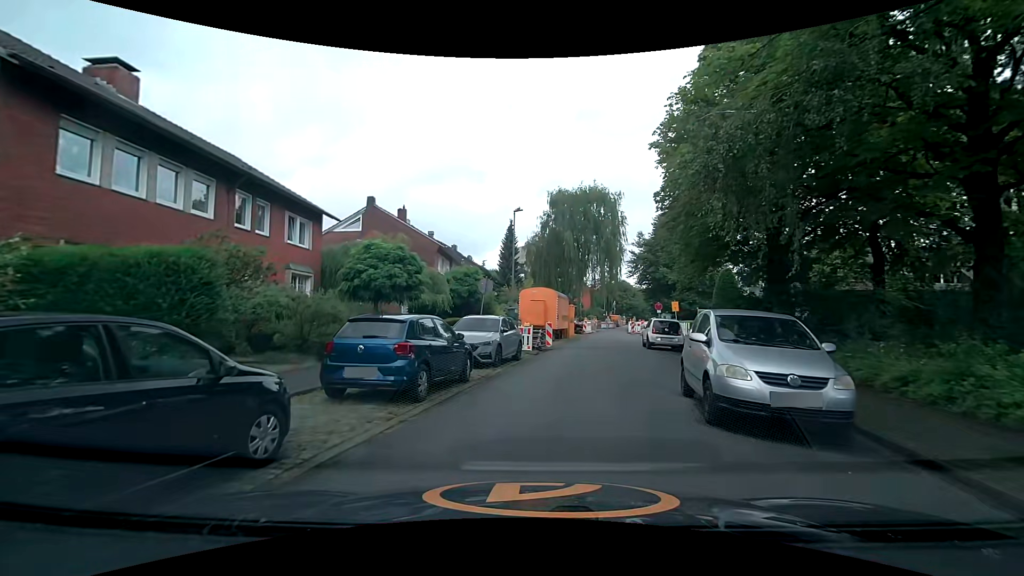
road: residential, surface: asphalt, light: Day
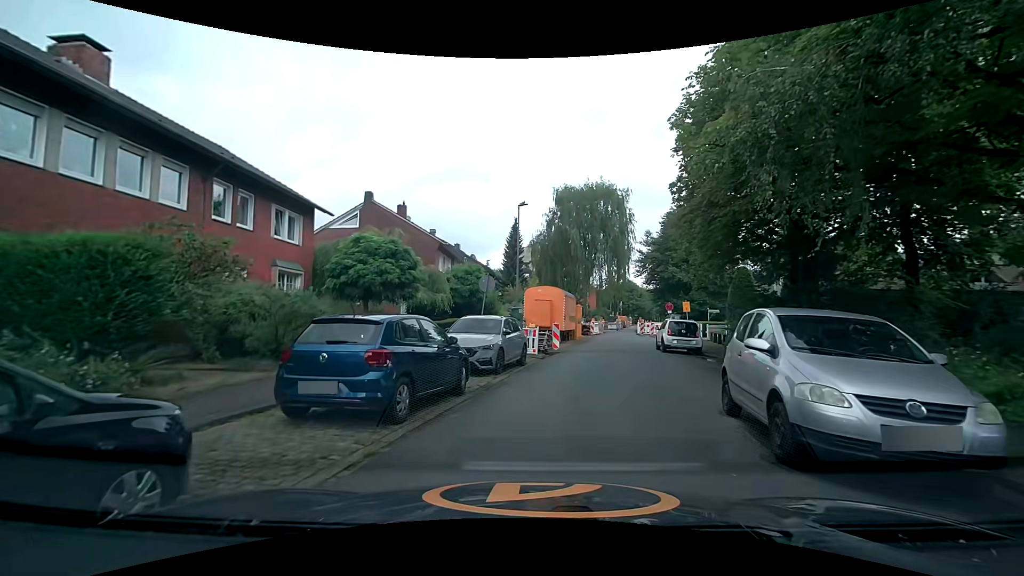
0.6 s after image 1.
(0.0, +1.7) m; -2°
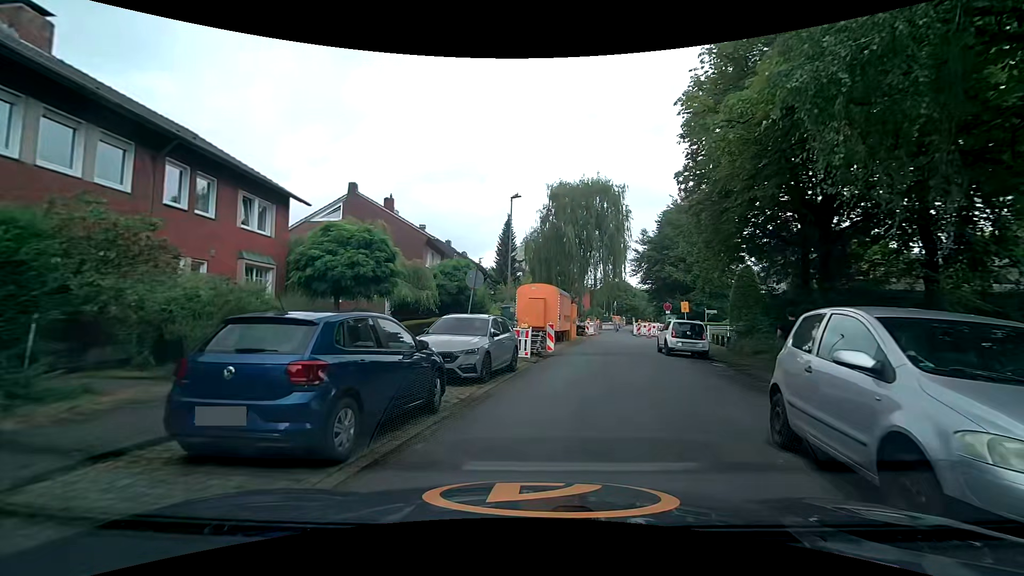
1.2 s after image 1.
(+0.1, +1.8) m; +1°
